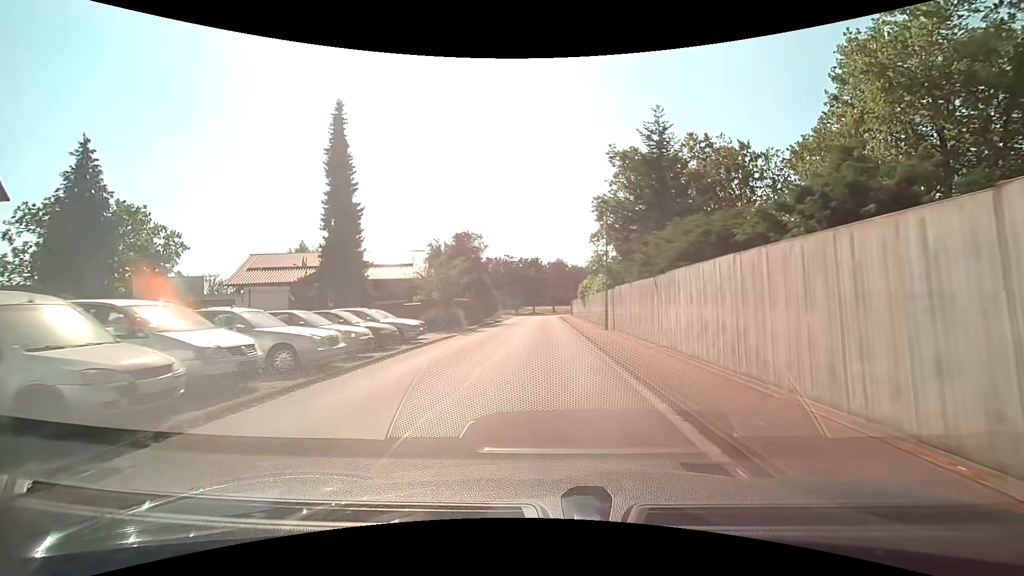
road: unclassified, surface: asphalt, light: Day
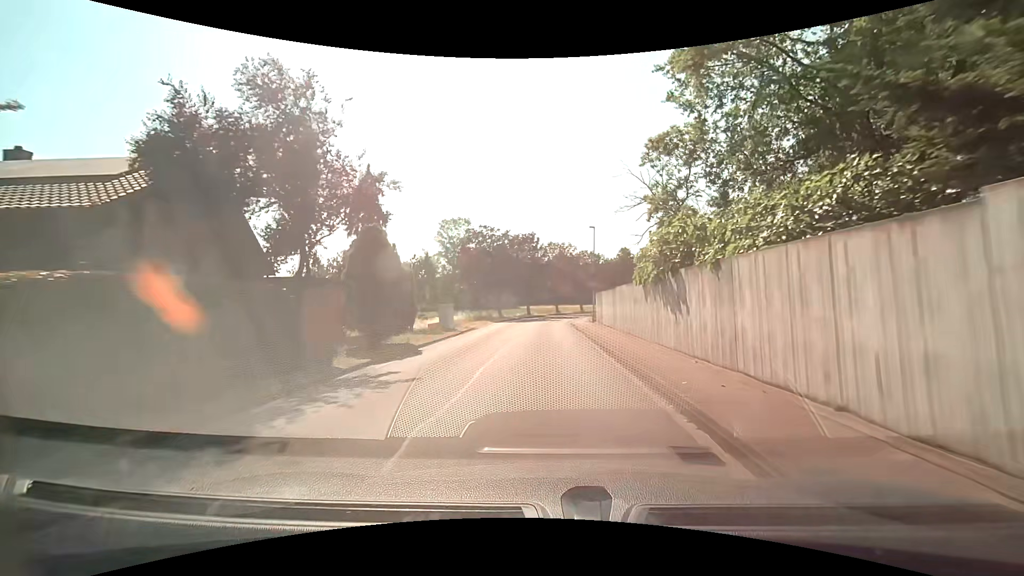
(+0.3, +29.8) m; 0°
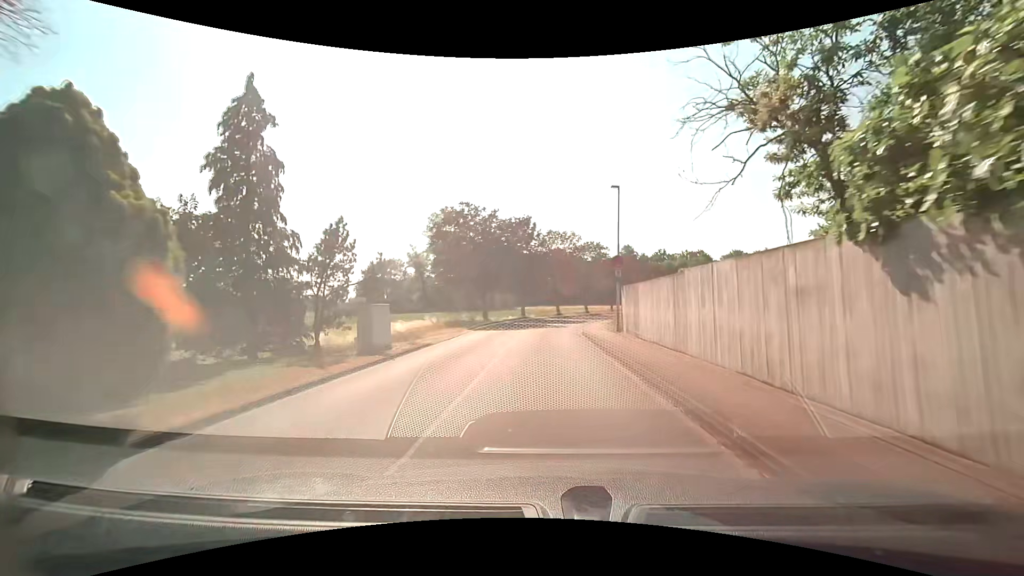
(0.0, +11.8) m; 0°
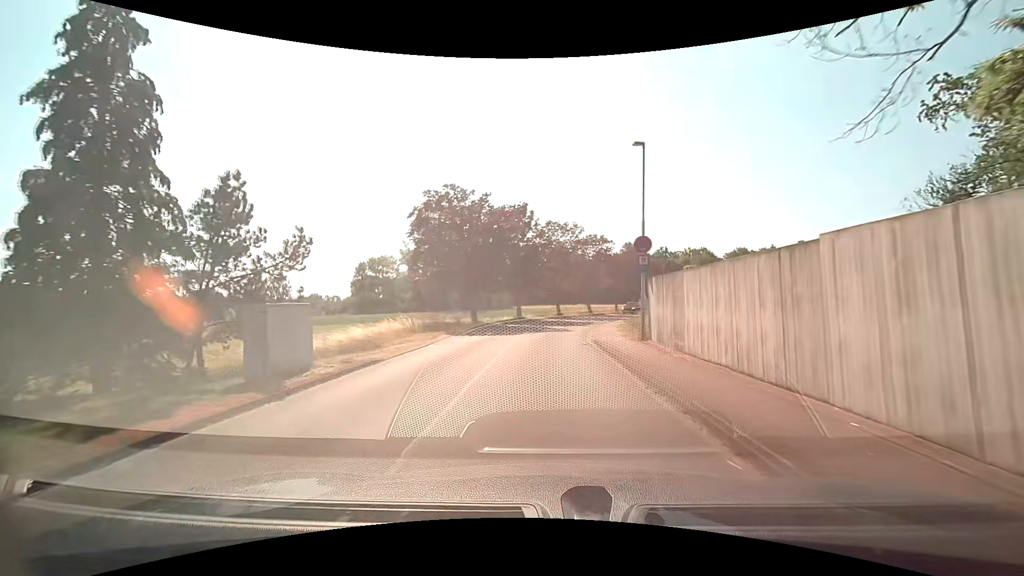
(0.0, +5.9) m; 0°
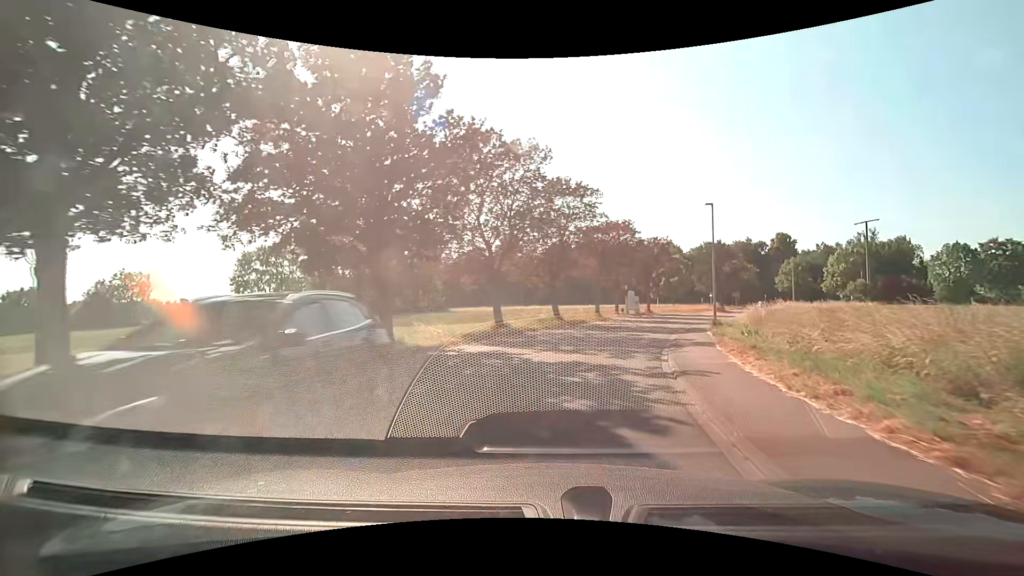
(+1.1, +27.9) m; +6°
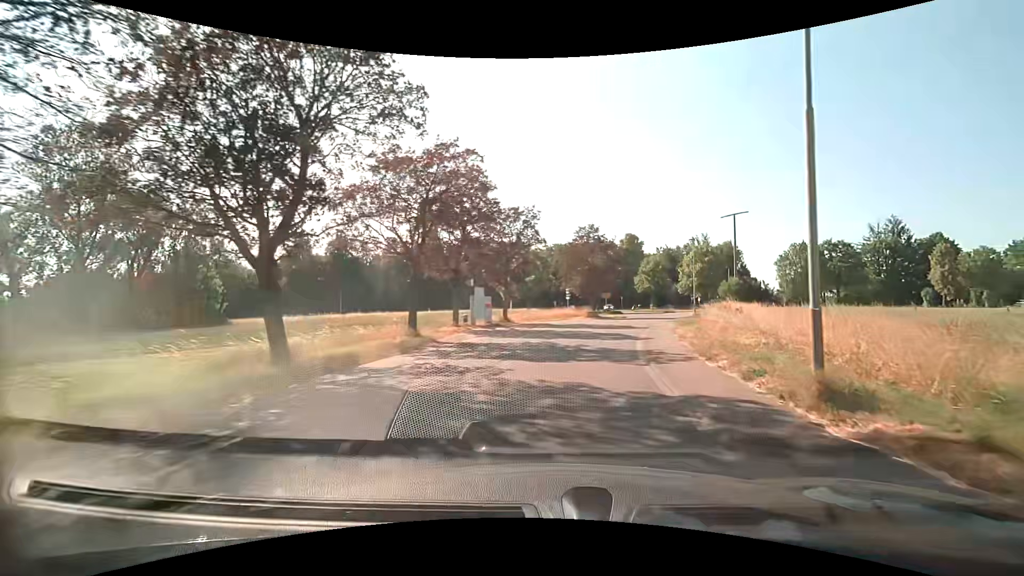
(+3.1, +20.8) m; +17°
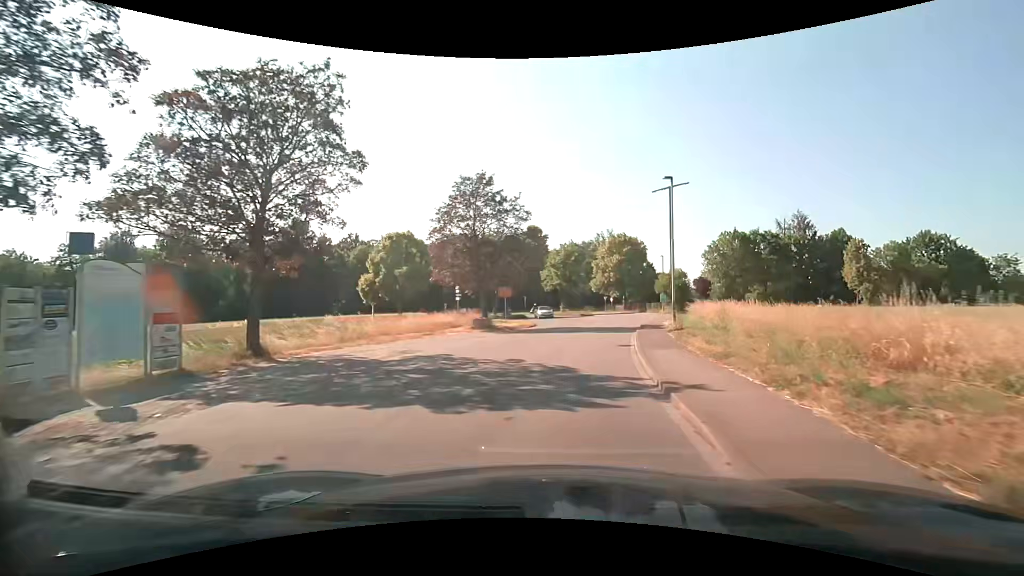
(+2.4, +21.4) m; +11°
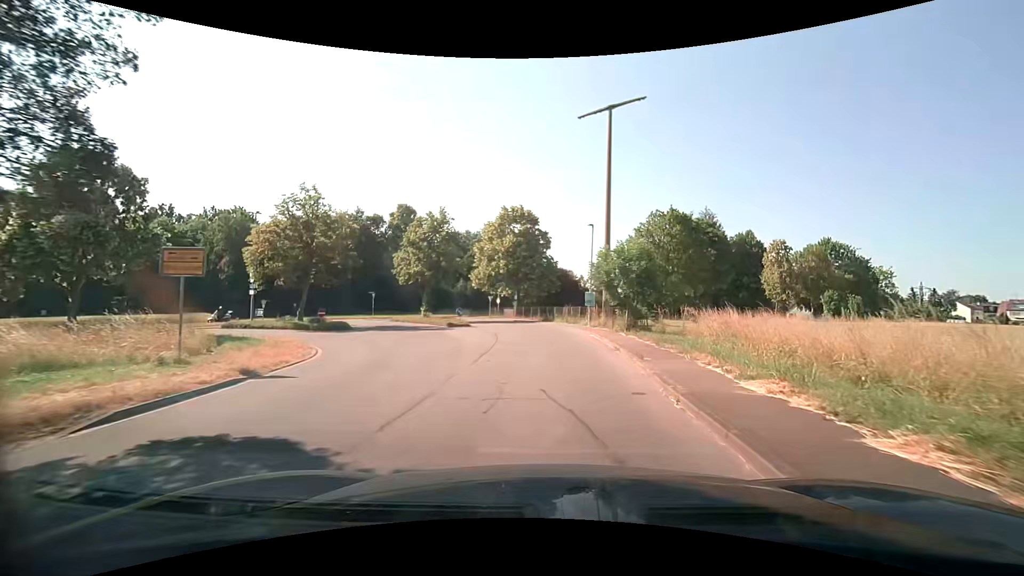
(+2.7, +25.6) m; +13°
